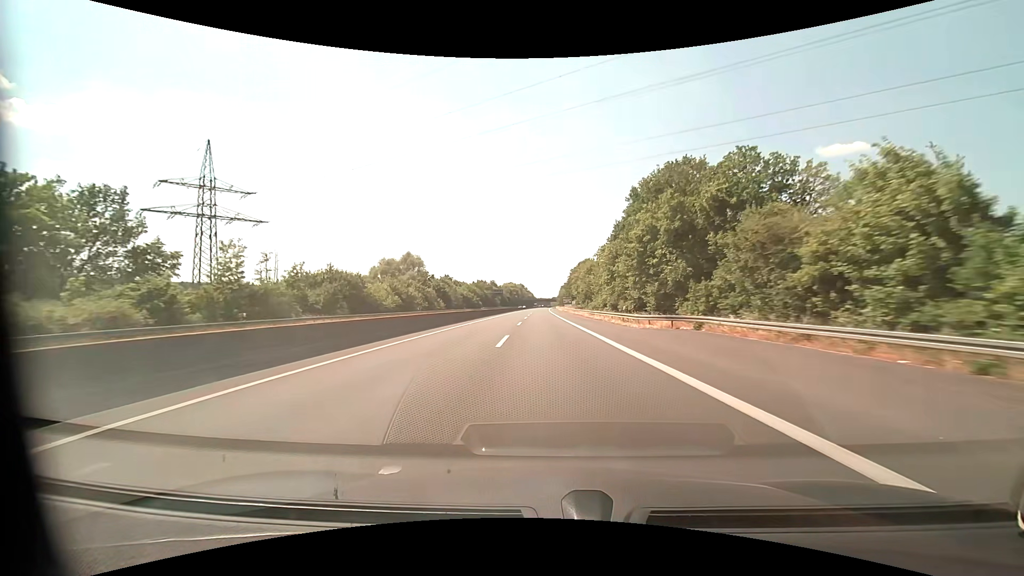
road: motorway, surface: asphalt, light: Day
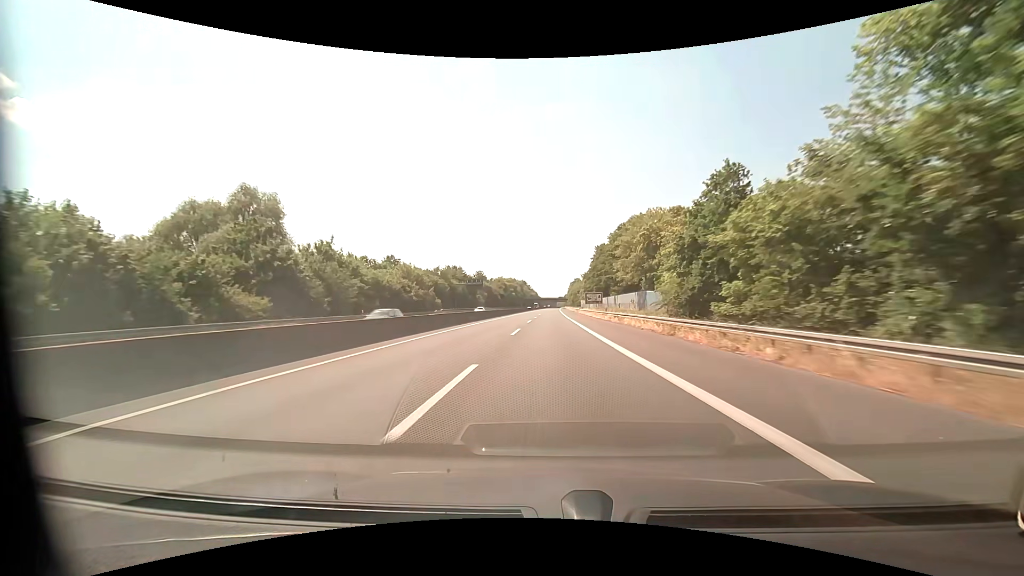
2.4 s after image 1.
(-1.0, +83.0) m; -1°
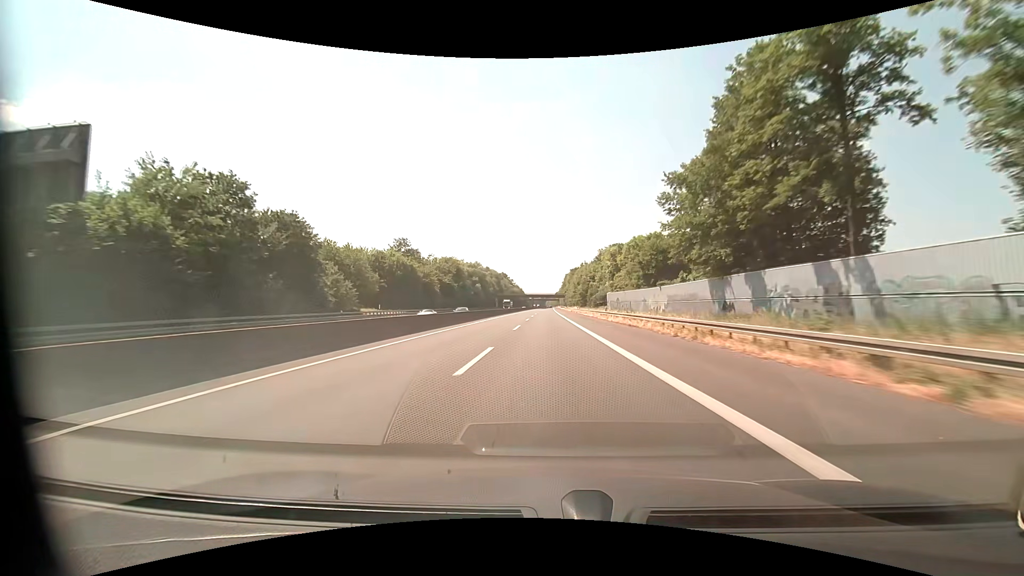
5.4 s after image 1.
(+1.2, +103.5) m; +1°
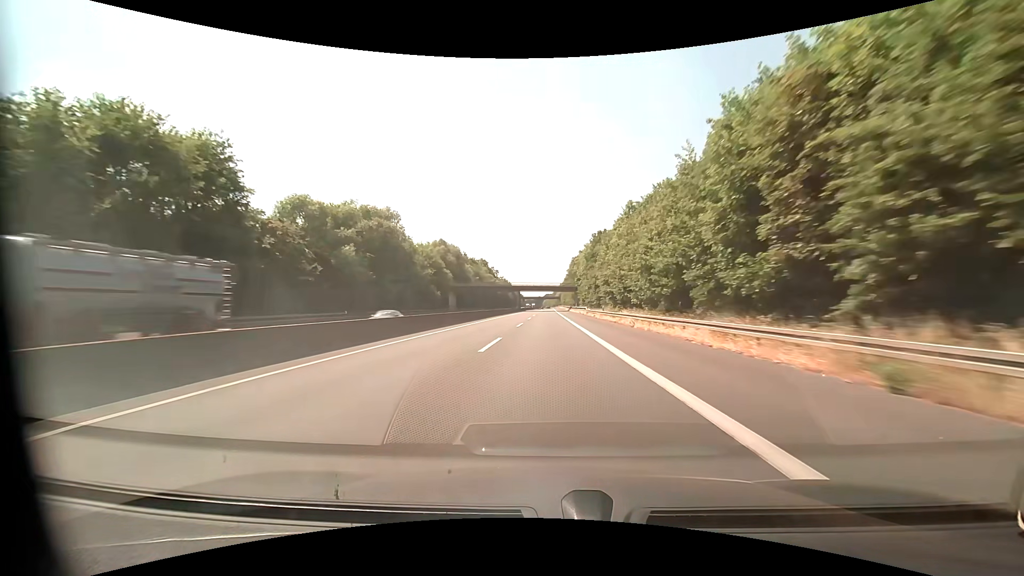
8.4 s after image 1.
(+0.3, +103.2) m; 0°
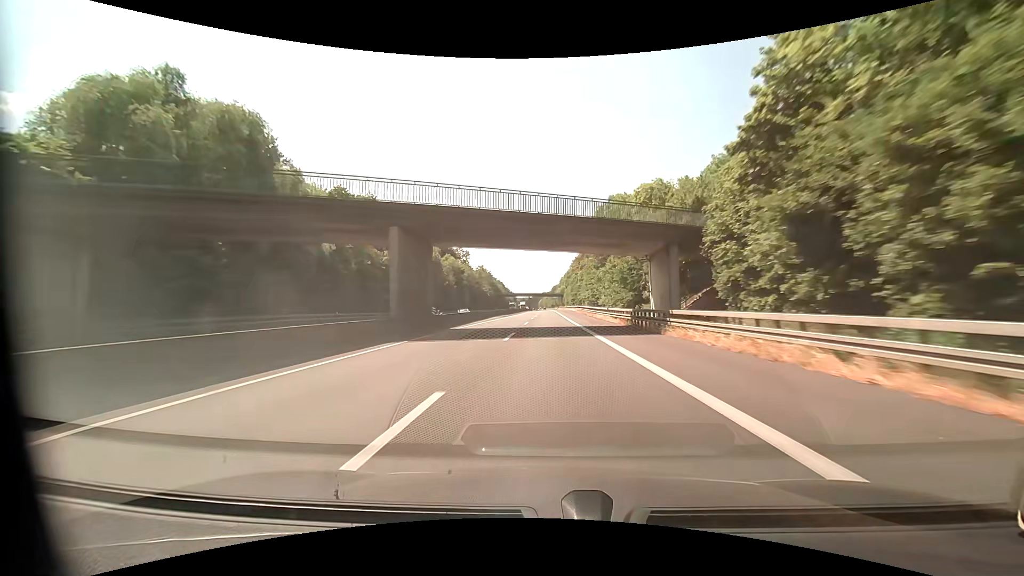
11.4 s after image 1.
(+0.1, +103.0) m; 0°
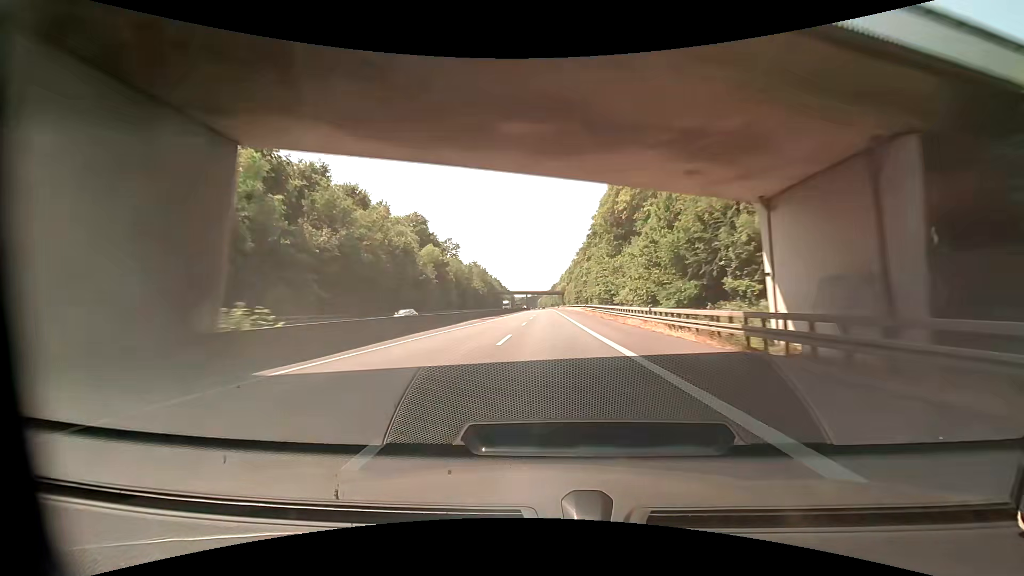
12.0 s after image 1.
(0.0, +20.6) m; 0°
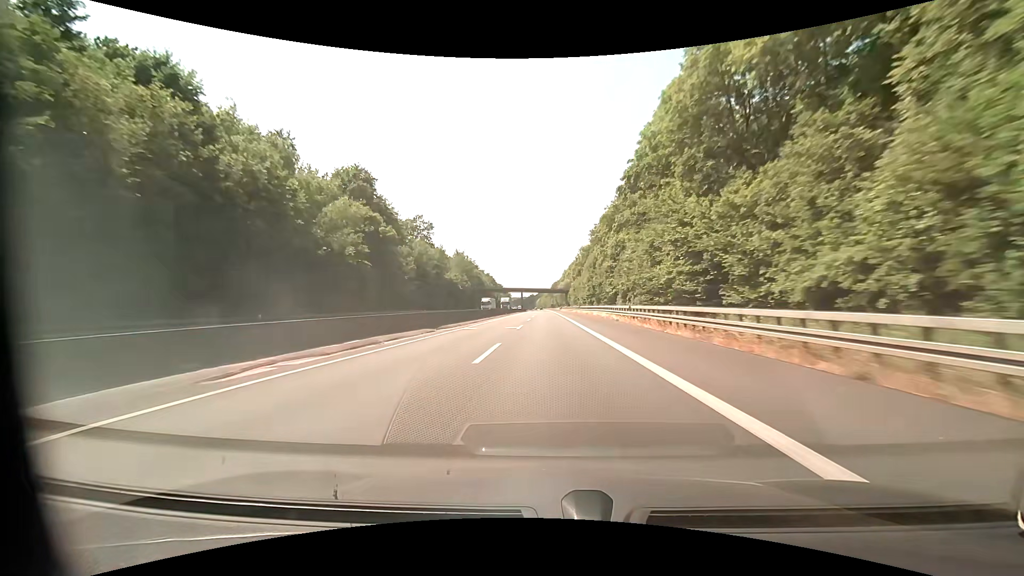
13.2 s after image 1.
(+0.1, +41.1) m; 0°
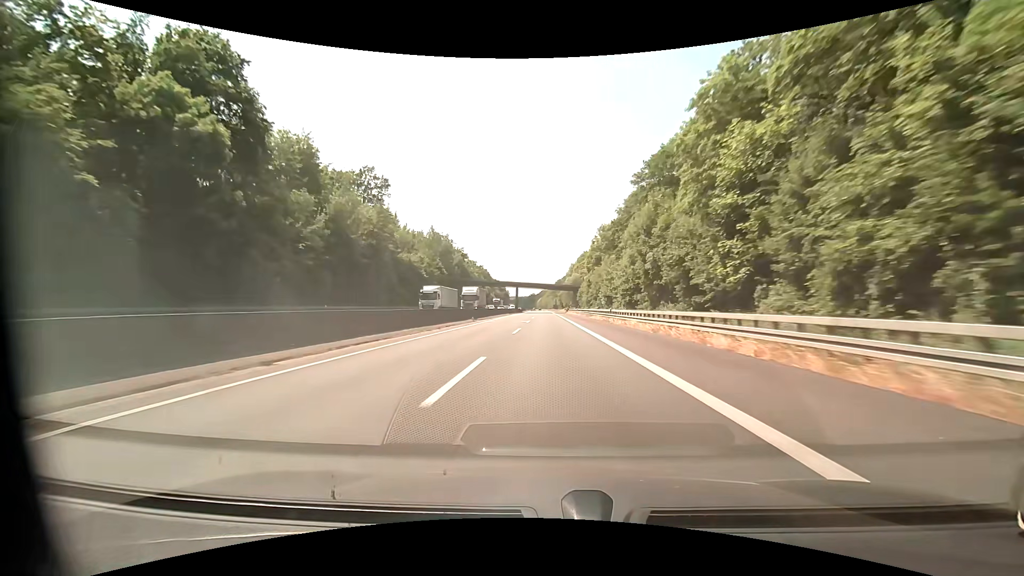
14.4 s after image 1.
(0.0, +41.1) m; 0°
(0, +10) (0, +20) (0, +30) (0, +40) (0, +50) (0, +60) (0, +70) (0, +80) (0, +90) (0, +100) m
